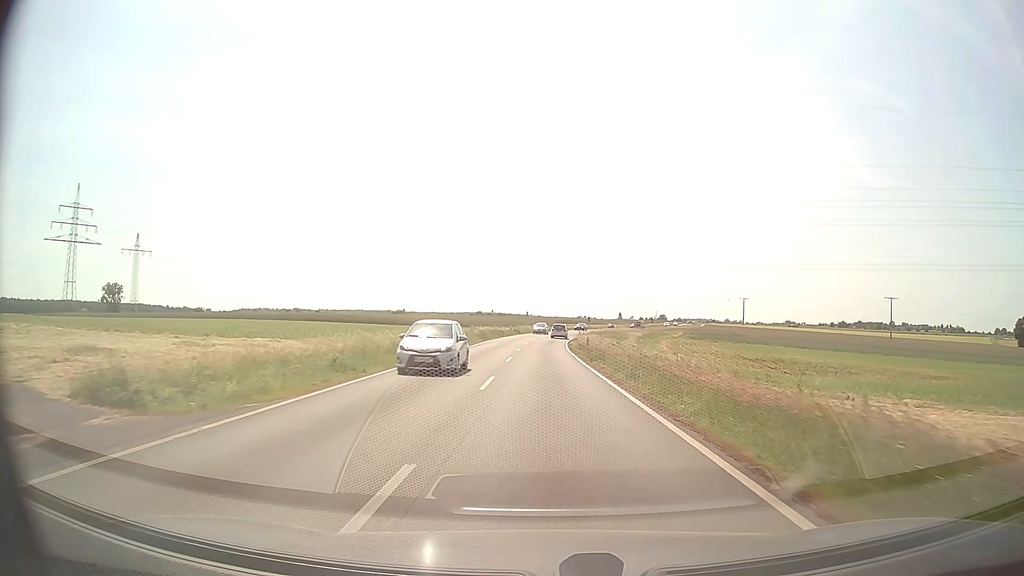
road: secondary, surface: asphalt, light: Day
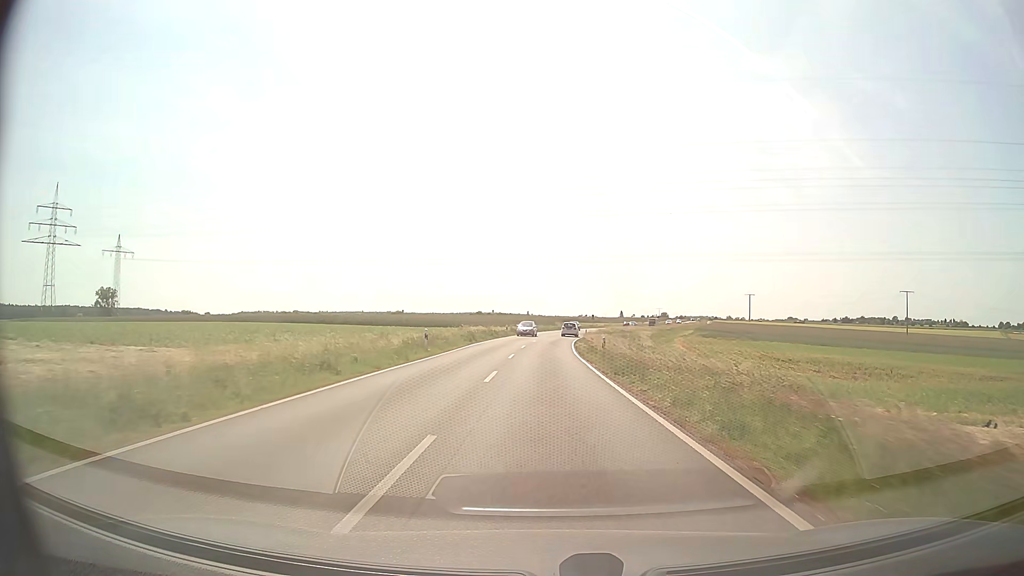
(0.0, +10.4) m; 0°
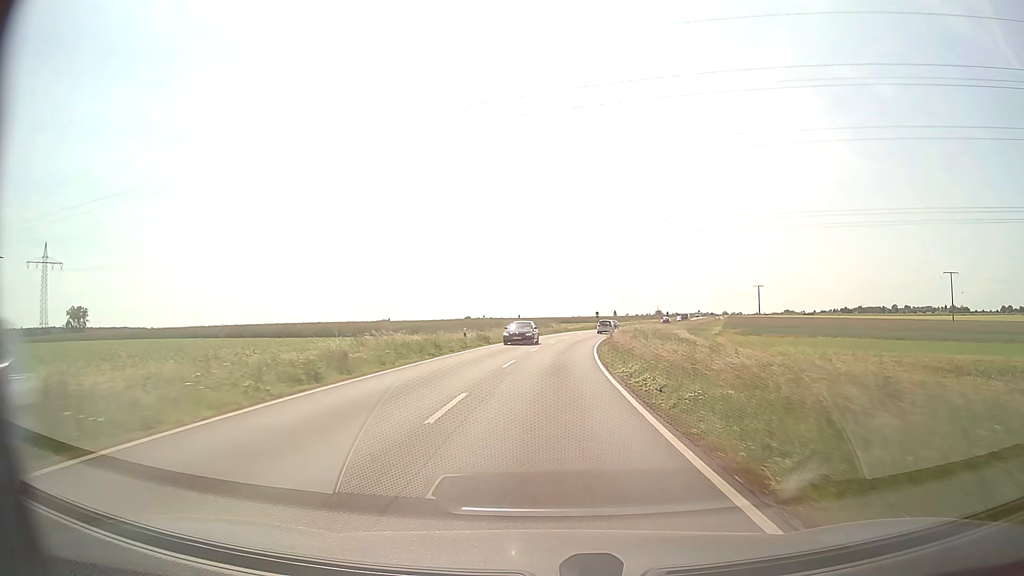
(+0.2, +31.3) m; +1°
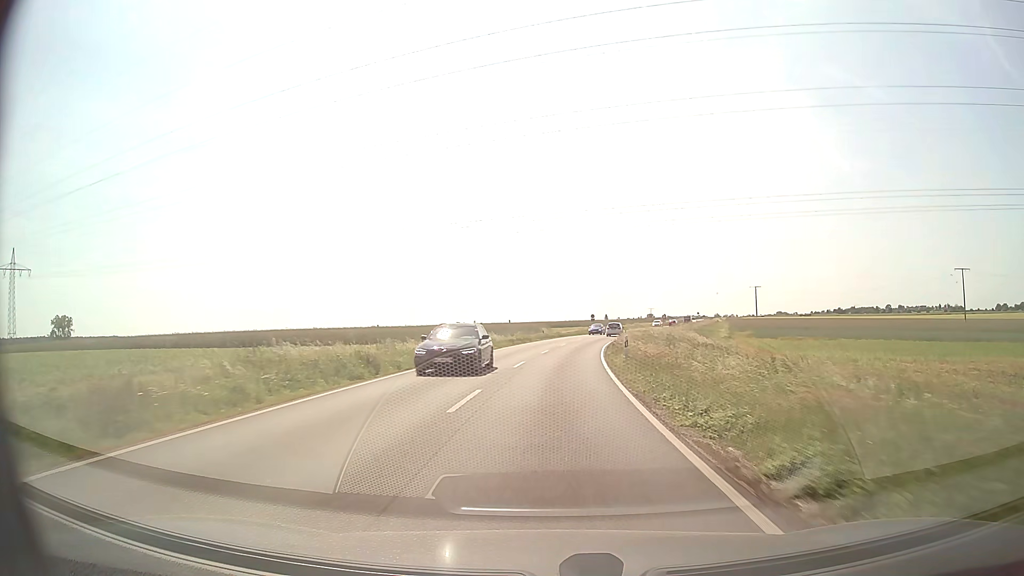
(0.0, +10.5) m; +1°
